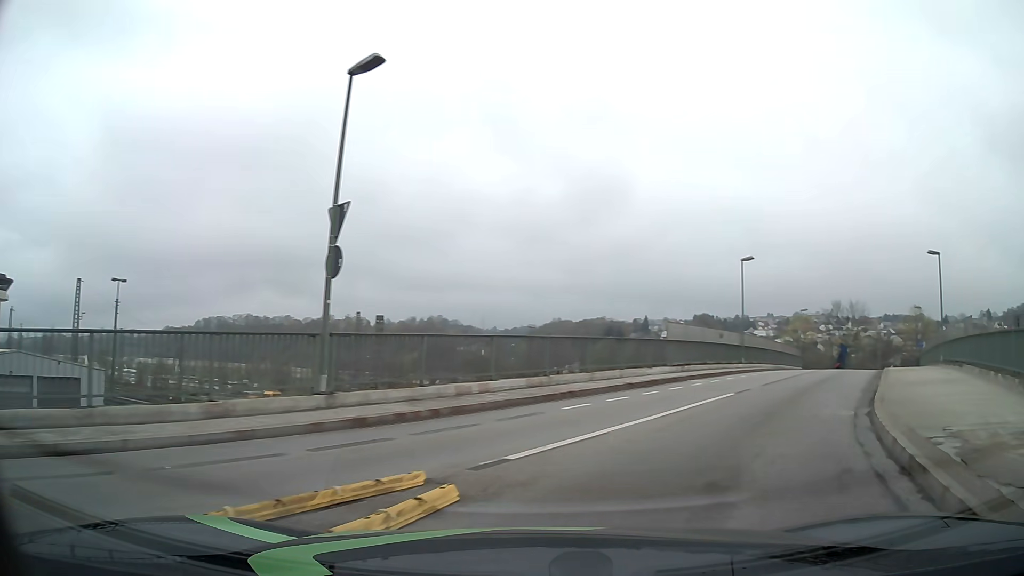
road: unclassified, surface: asphalt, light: Day
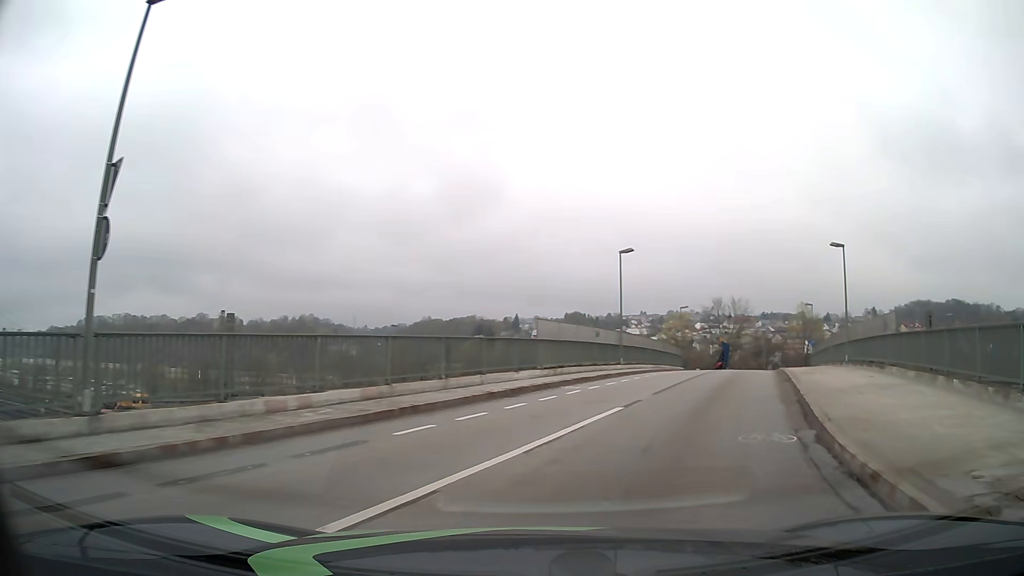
(+0.4, +3.4) m; +10°
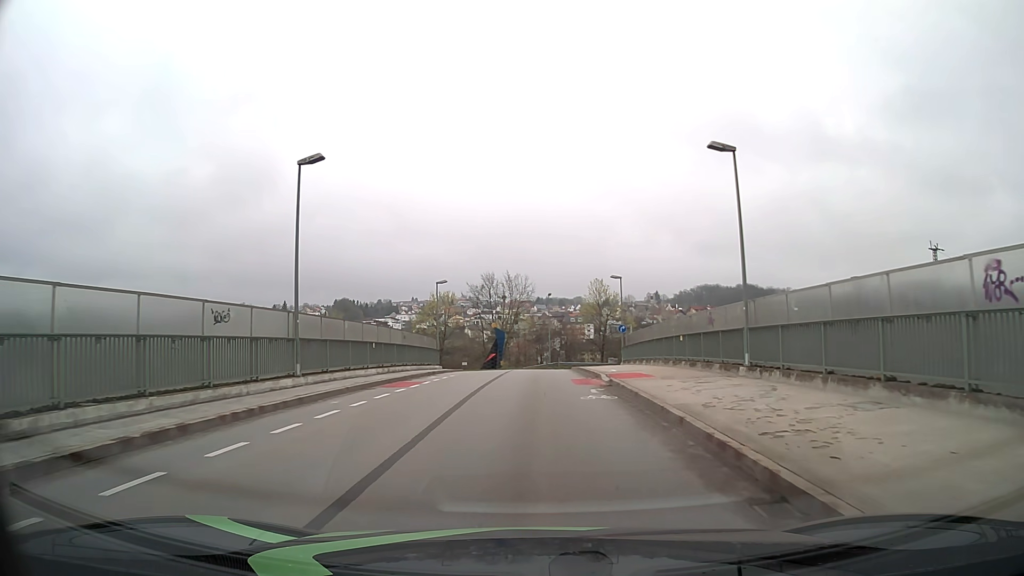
(+4.6, +17.6) m; +20°
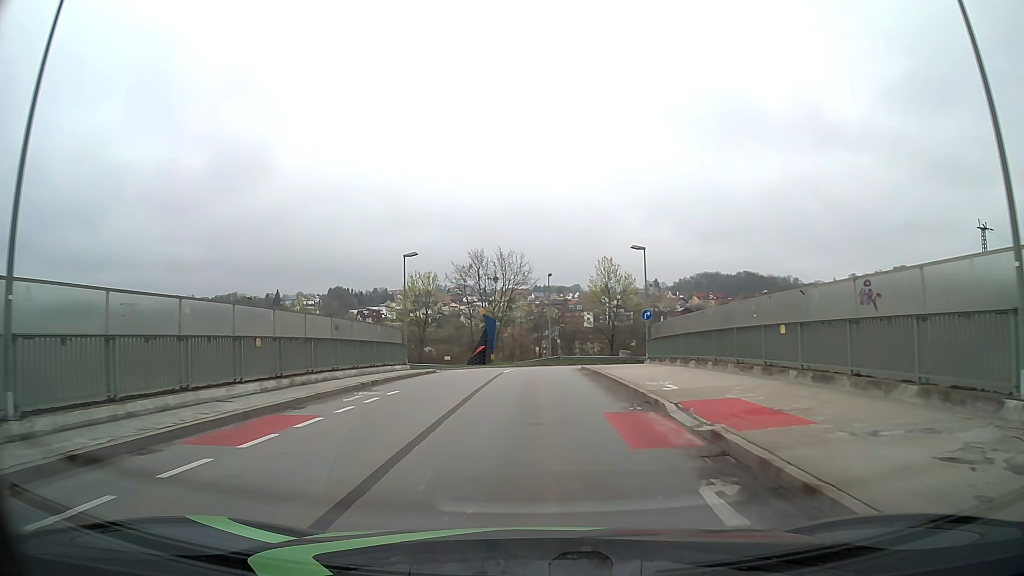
(0.0, +11.7) m; 0°
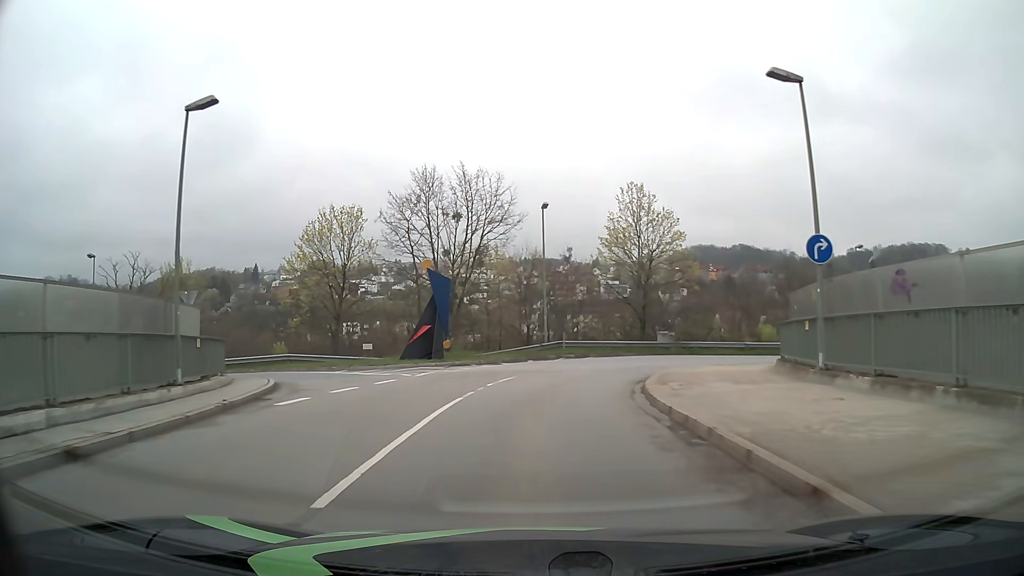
(+0.2, +23.9) m; +1°
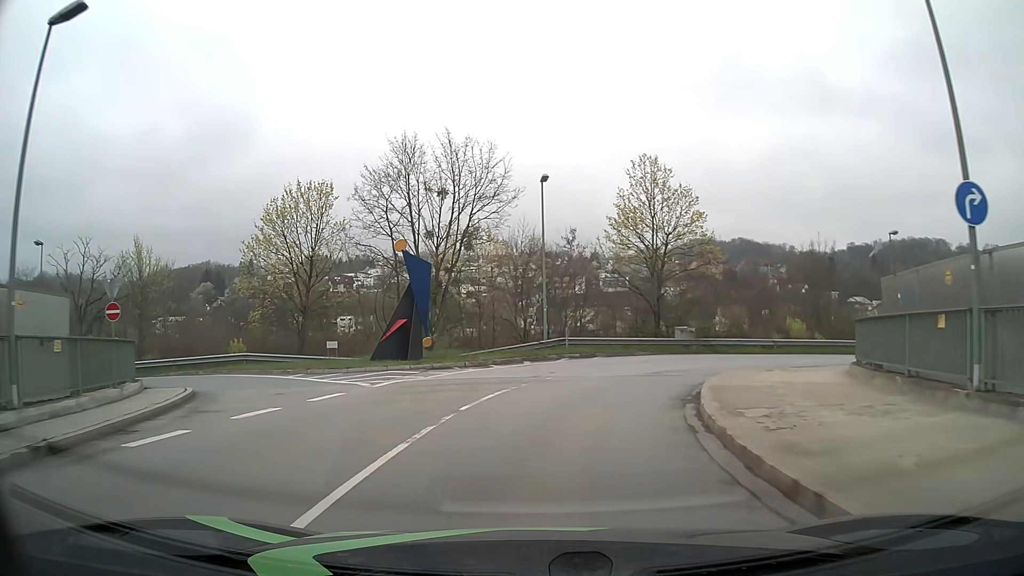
(0.0, +5.3) m; 0°
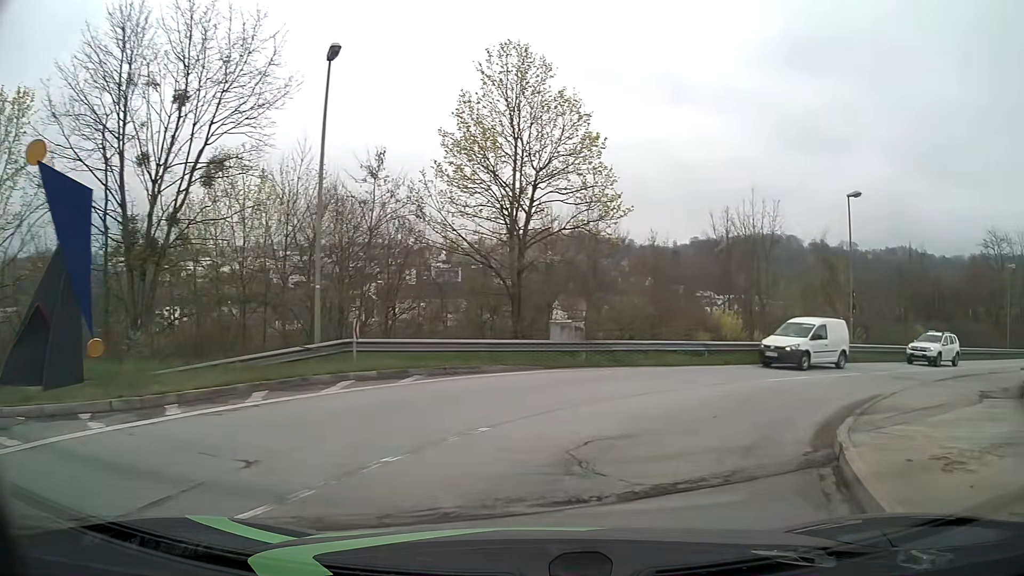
(+1.2, +13.7) m; +14°
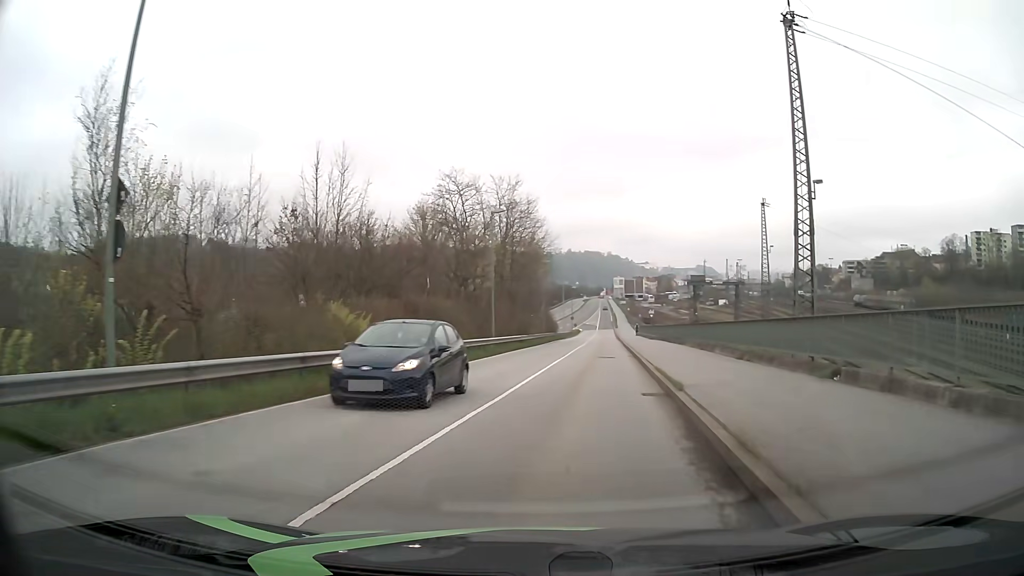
(+11.2, +20.1) m; +52°
(+1, +10) (+2, +20) (+3, +30) (+4, +40) (+5, +50) (+6, +60) (+6, +70) (+7, +80) (+9, +90) (+10, +100) m
